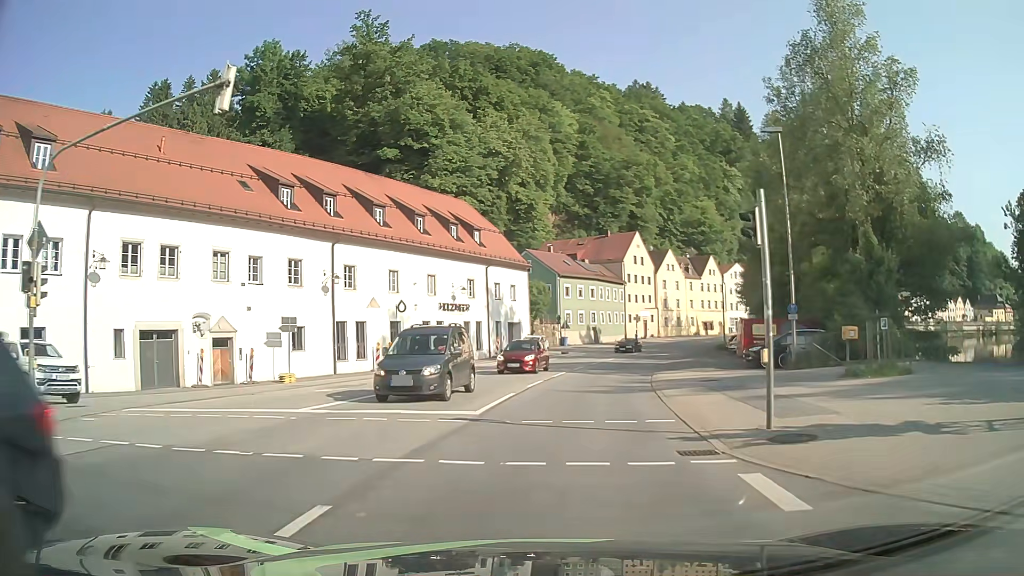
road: primary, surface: asphalt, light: Day
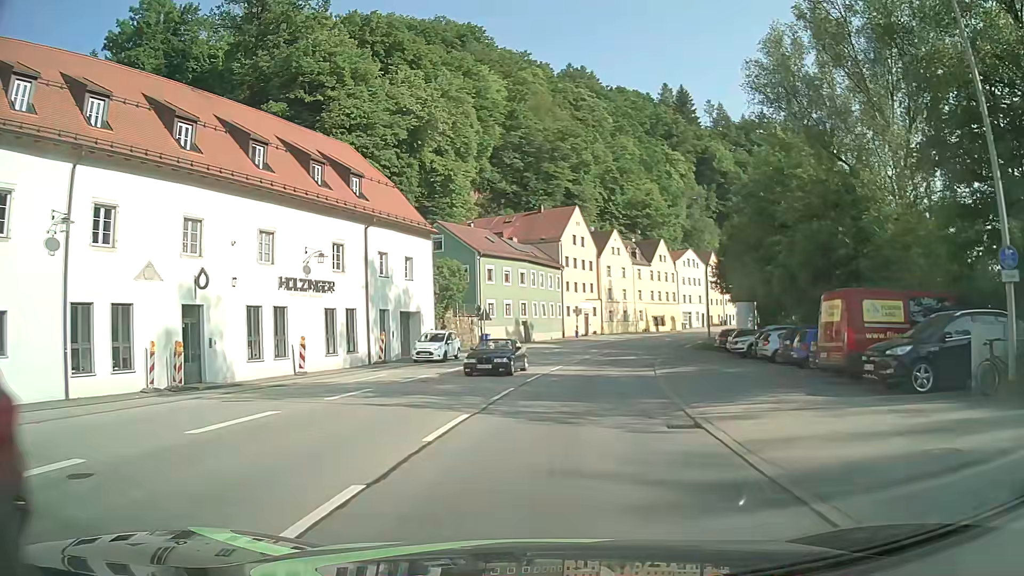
(+1.0, +18.0) m; +6°
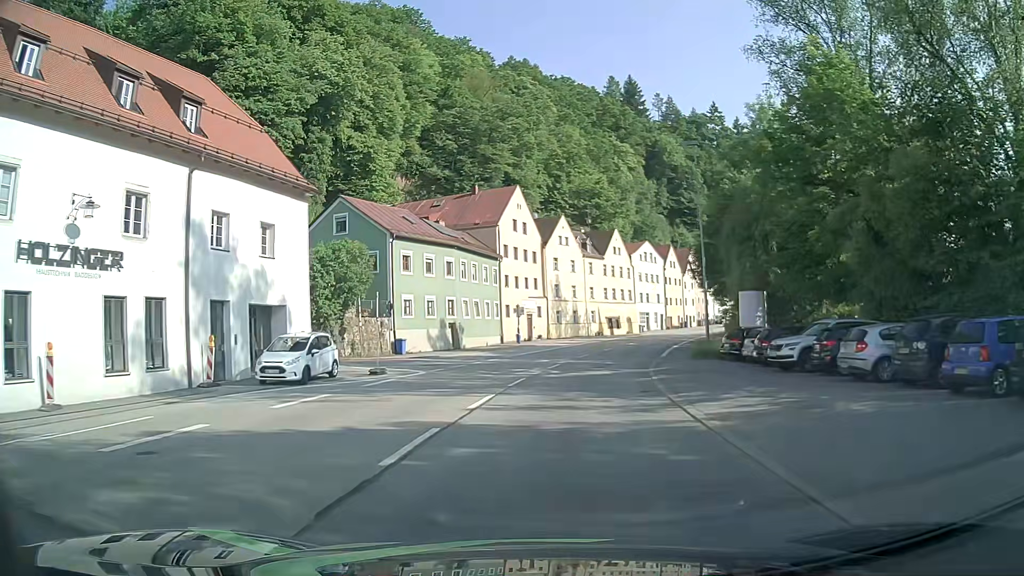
(+0.7, +13.5) m; +5°
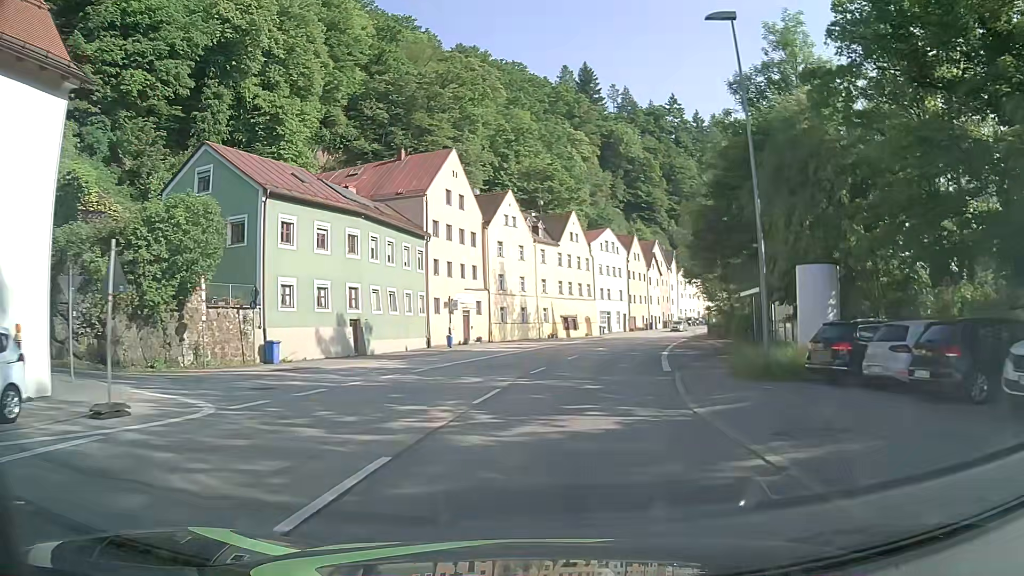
(+0.5, +14.3) m; +4°
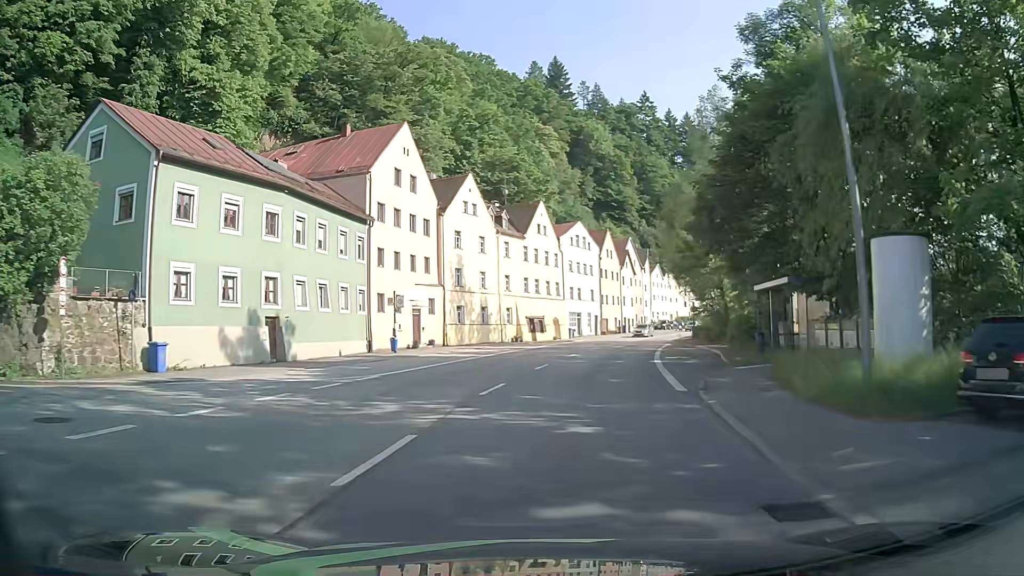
(+0.2, +7.4) m; +2°
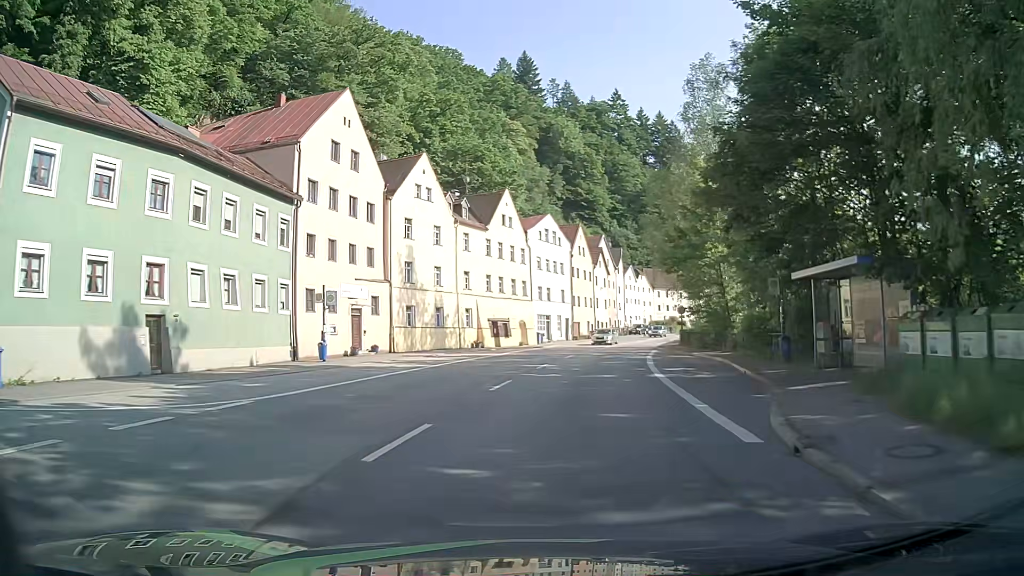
(+0.3, +7.5) m; +4°
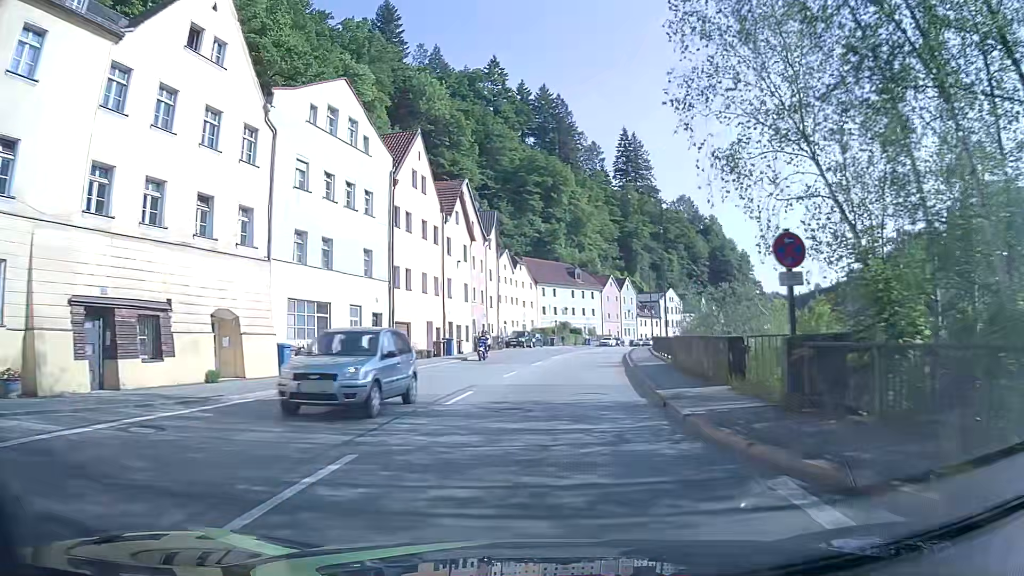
(+3.7, +38.3) m; +10°
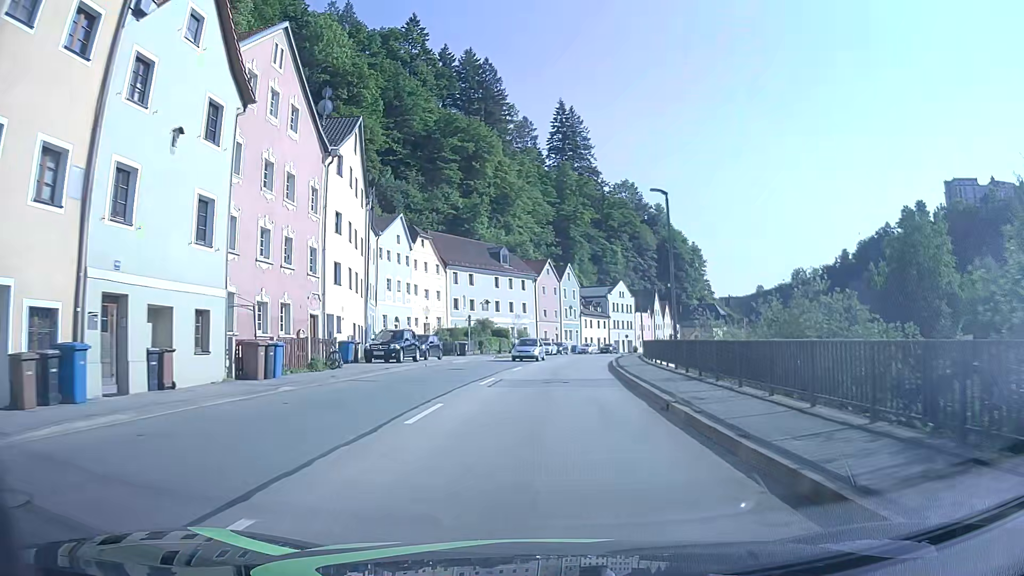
(+2.0, +29.5) m; +7°
